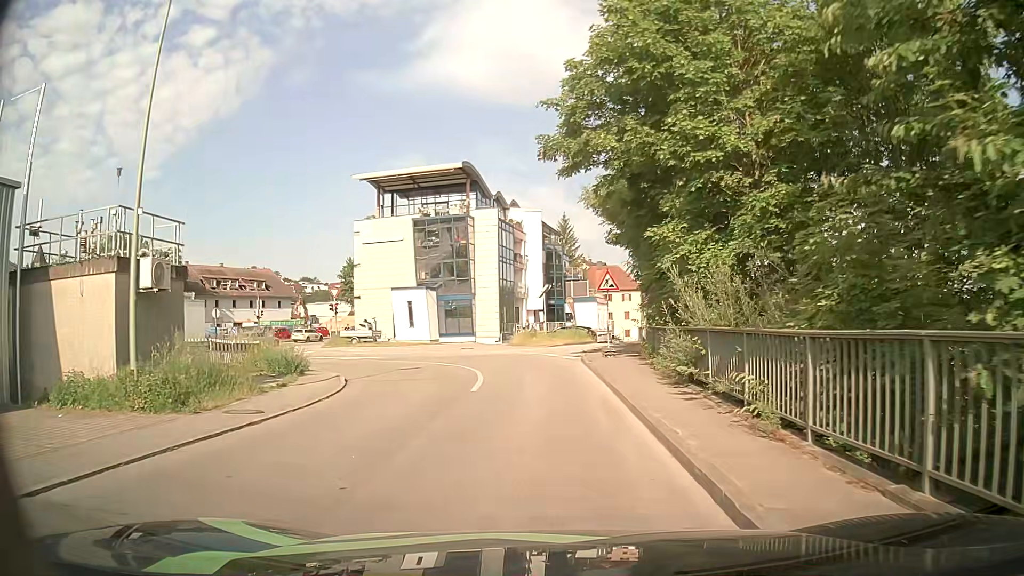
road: primary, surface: asphalt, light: Day
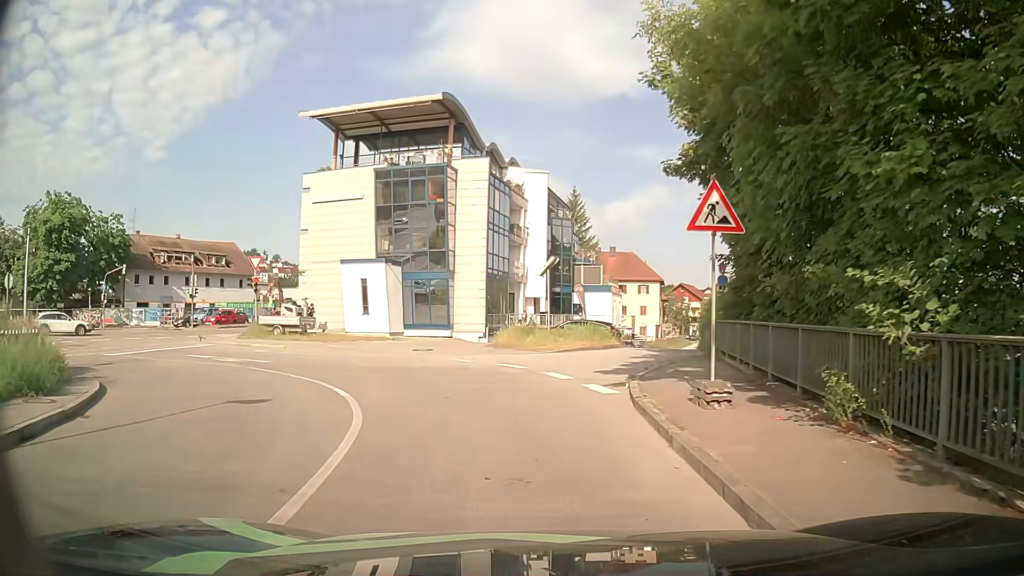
(0.0, +14.6) m; 0°
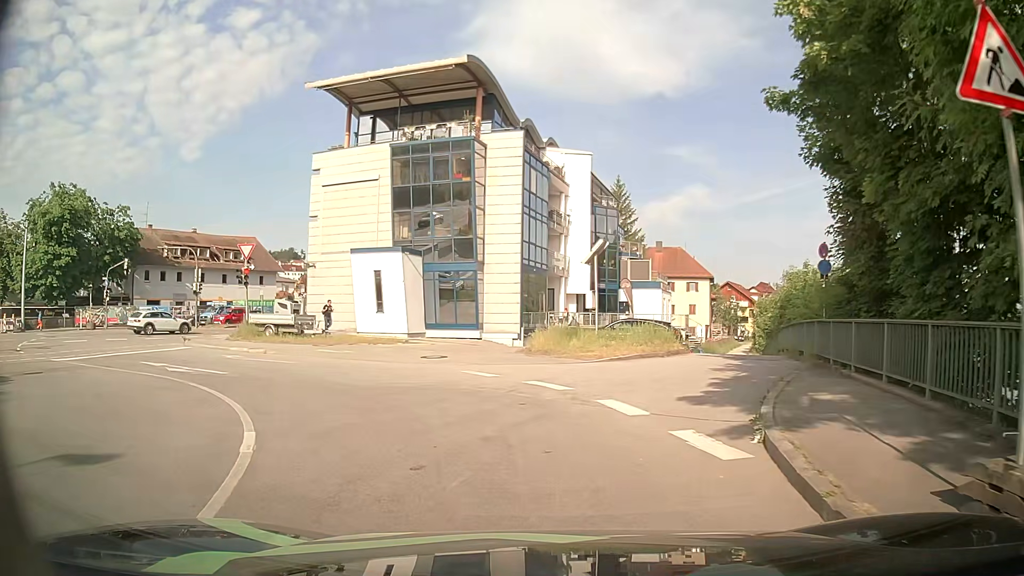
(-0.2, +5.8) m; -2°
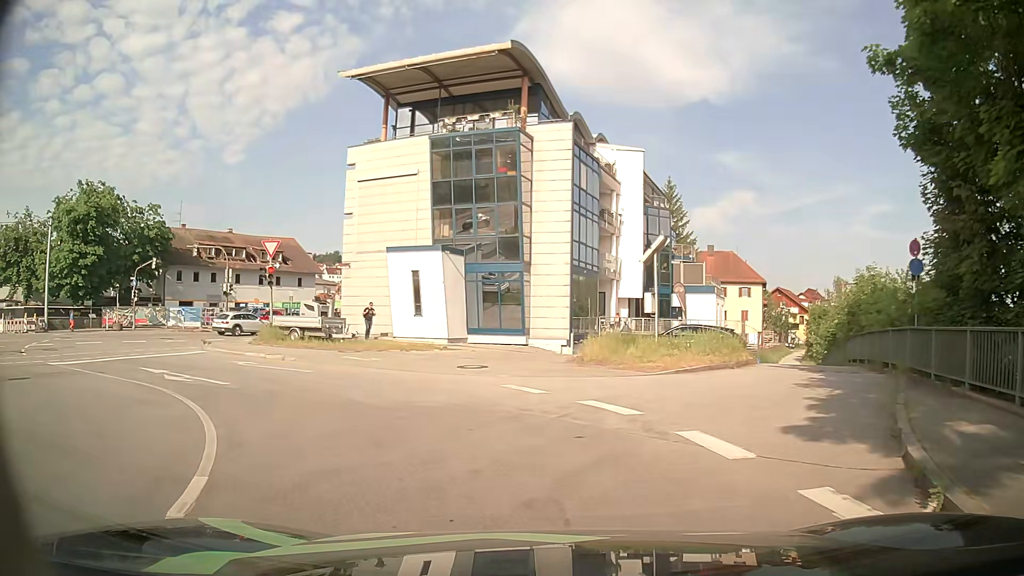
(-0.1, +2.5) m; -5°
